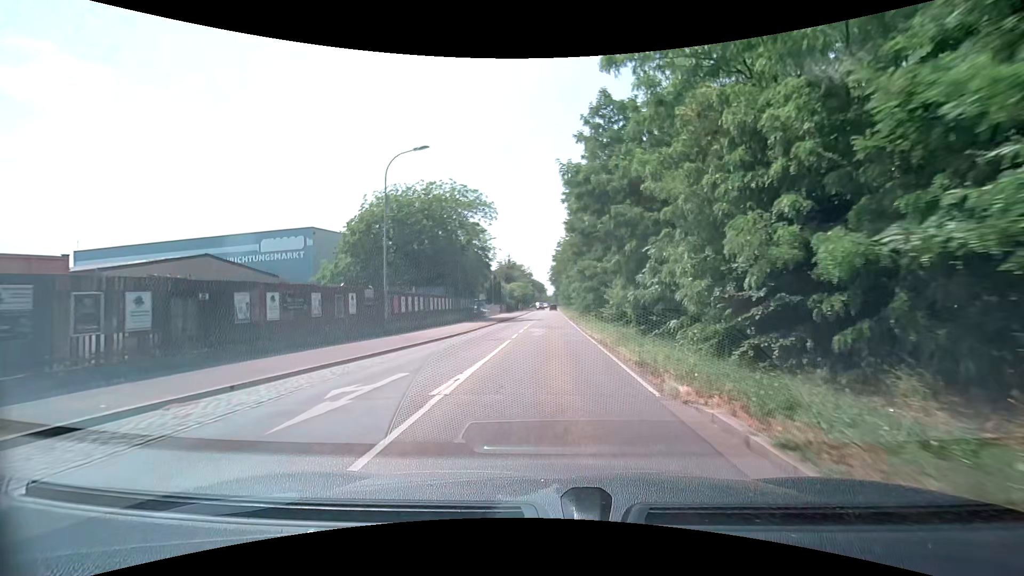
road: secondary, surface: asphalt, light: Day
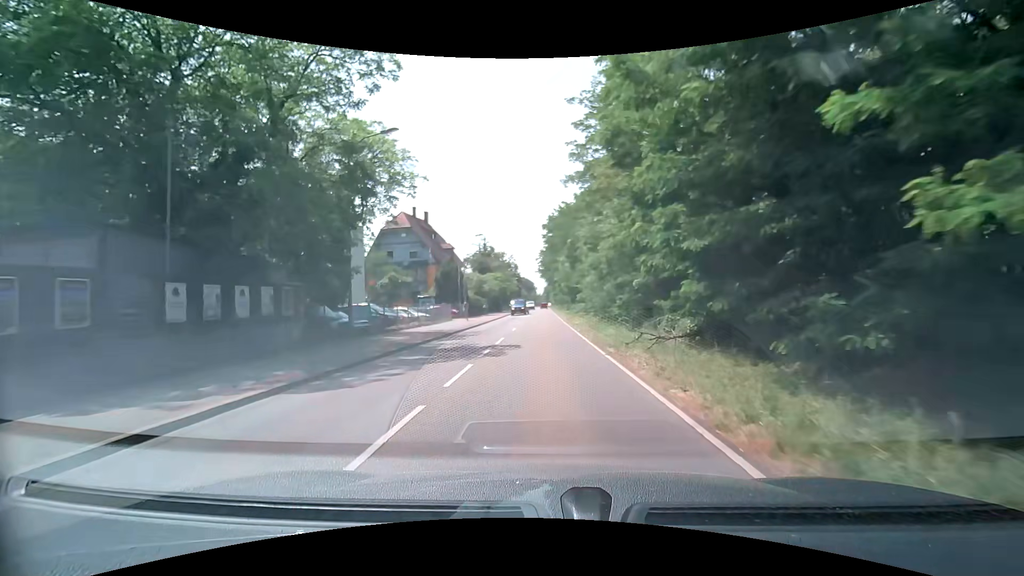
(+0.2, +35.6) m; +1°
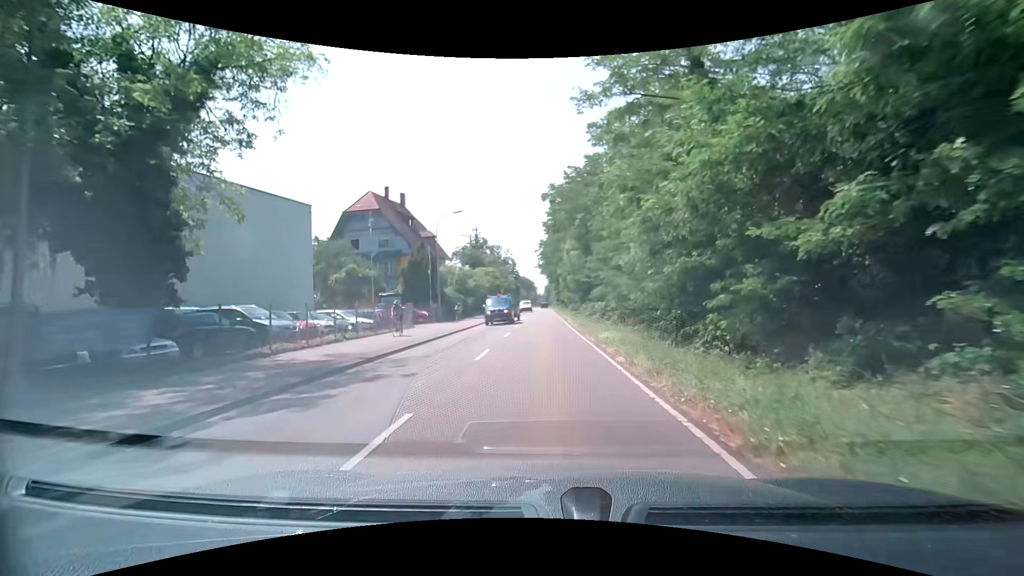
(+0.1, +14.1) m; 0°
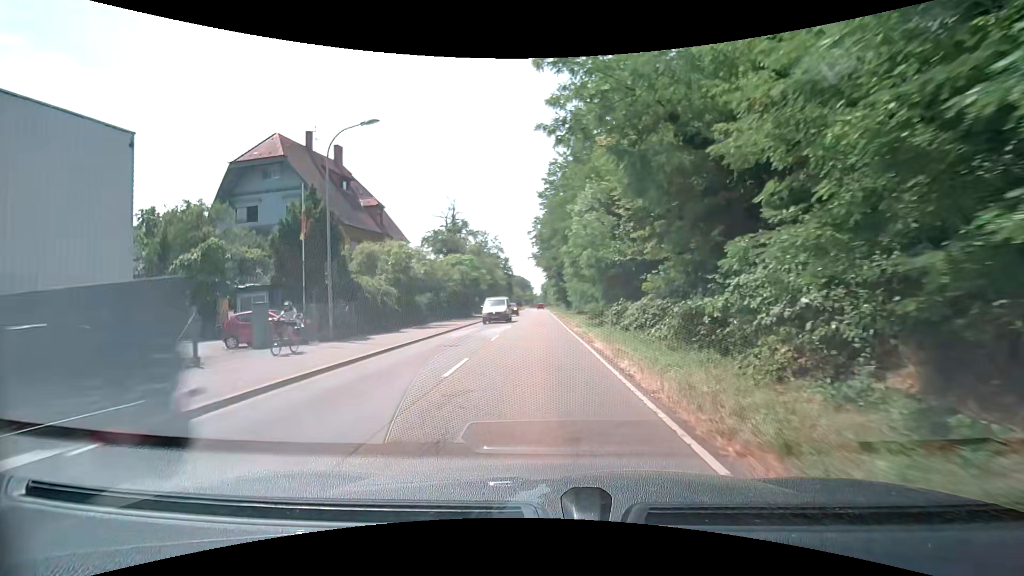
(+0.1, +20.9) m; +1°
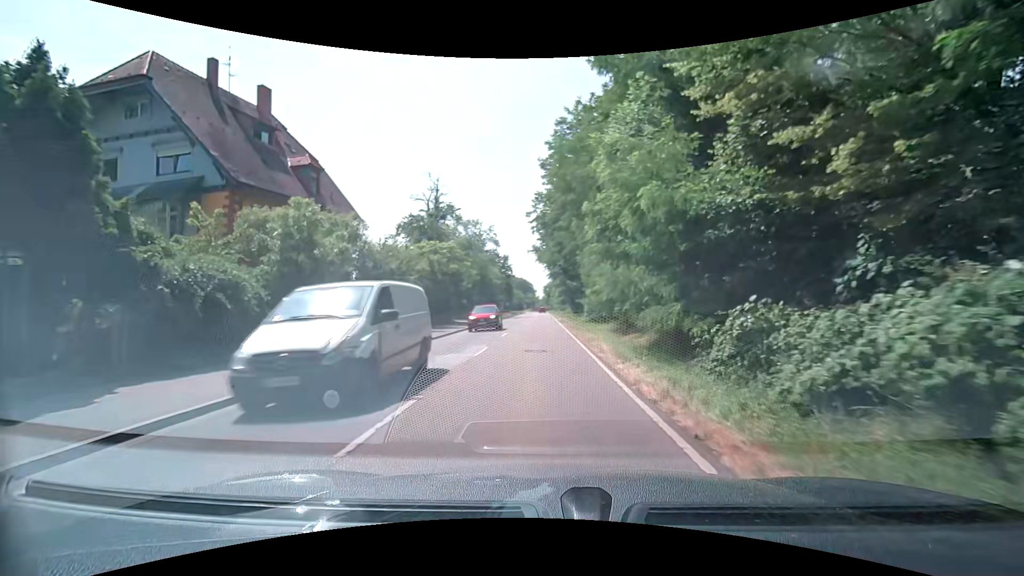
(-0.1, +13.8) m; -1°
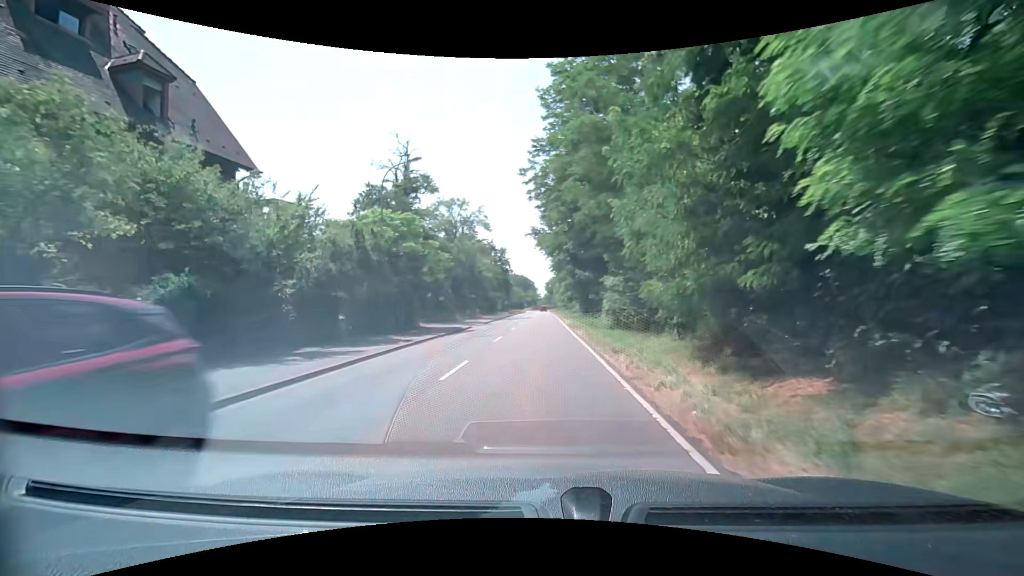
(+0.1, +13.6) m; 0°
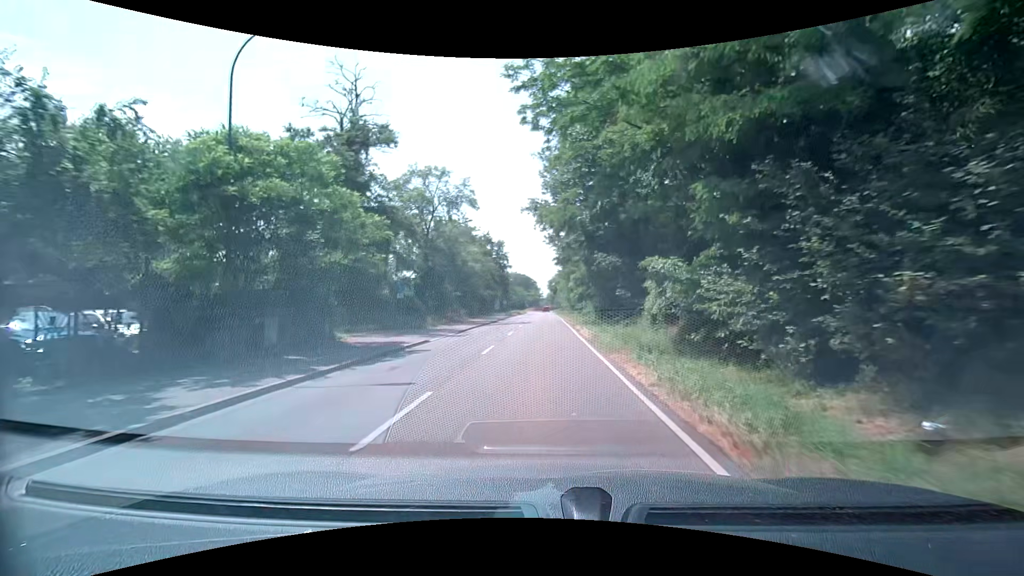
(0.0, +13.5) m; 0°
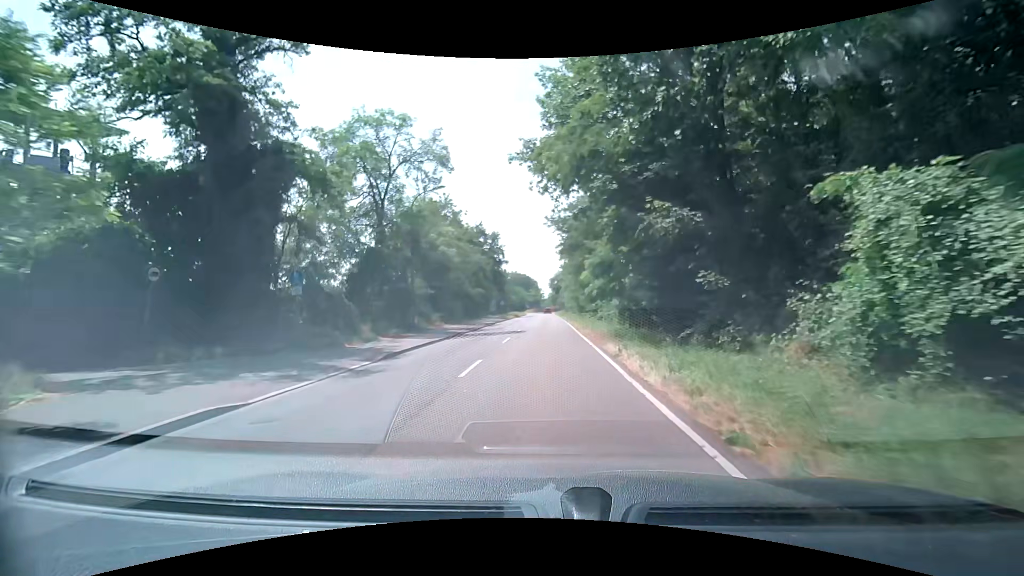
(0.0, +13.3) m; 0°
(0, +10) (0, +20) (0, +30) (0, +40) (+1, +50) (+1, +60) (+1, +70) (+1, +80) (+1, +90) (+1, +100) m
